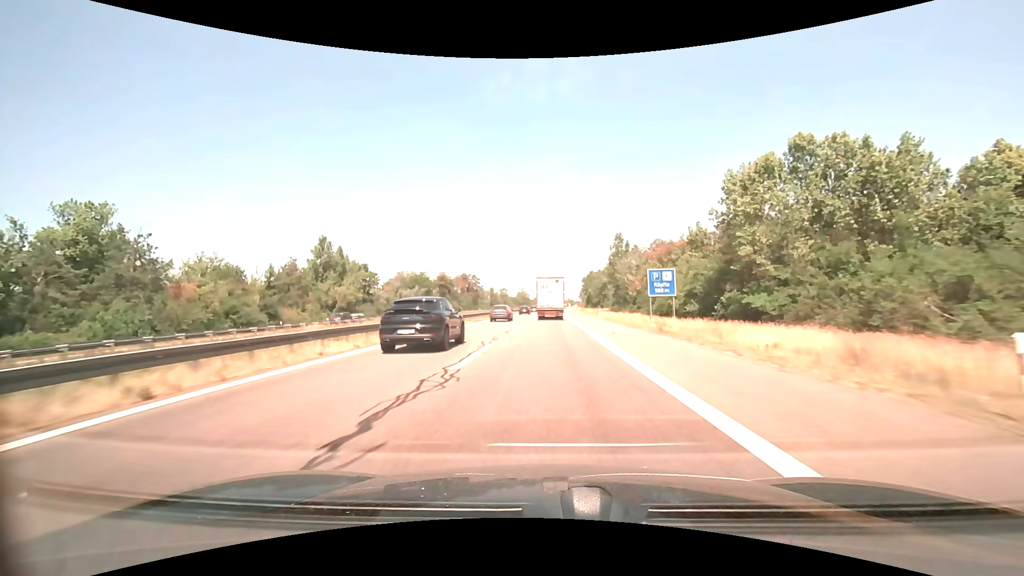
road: motorway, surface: asphalt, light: Day
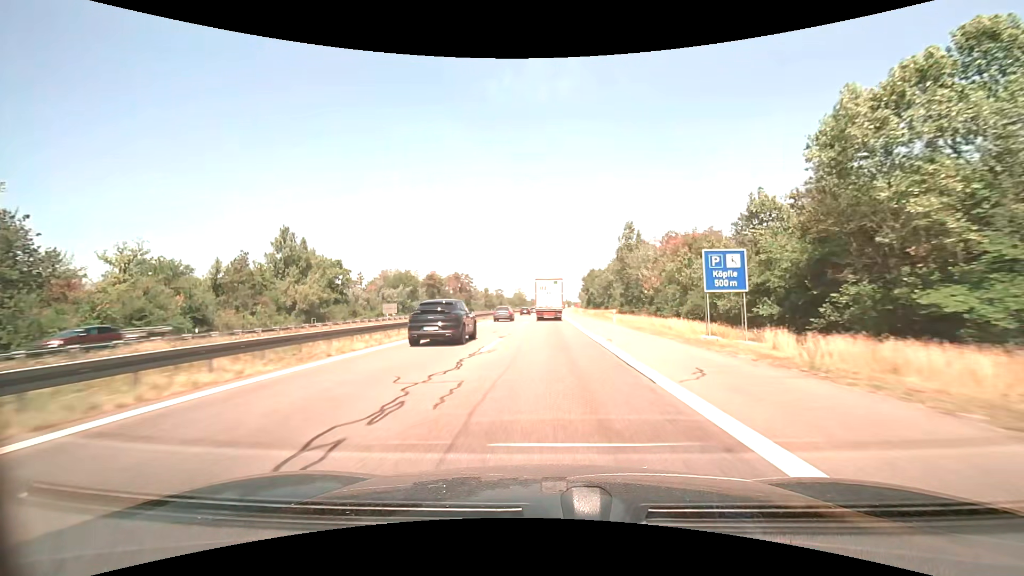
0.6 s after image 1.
(0.0, +13.5) m; 0°
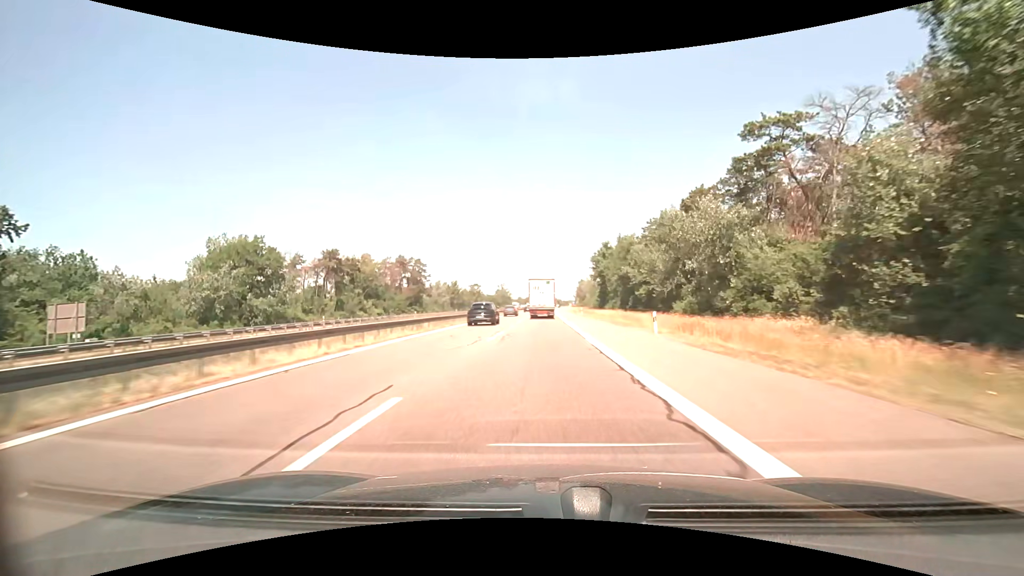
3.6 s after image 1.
(+0.9, +67.9) m; +1°
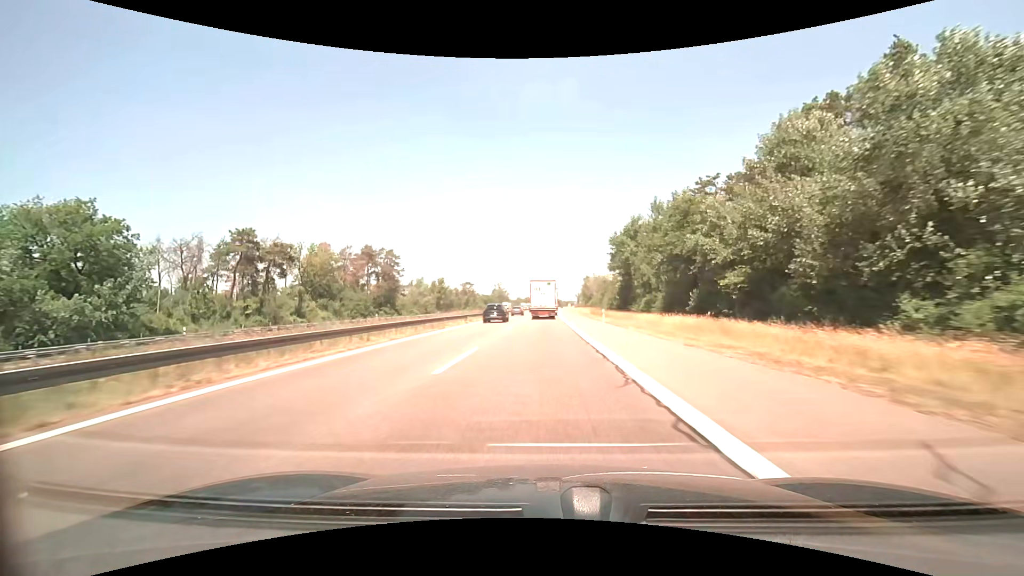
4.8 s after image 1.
(0.0, +27.3) m; 0°
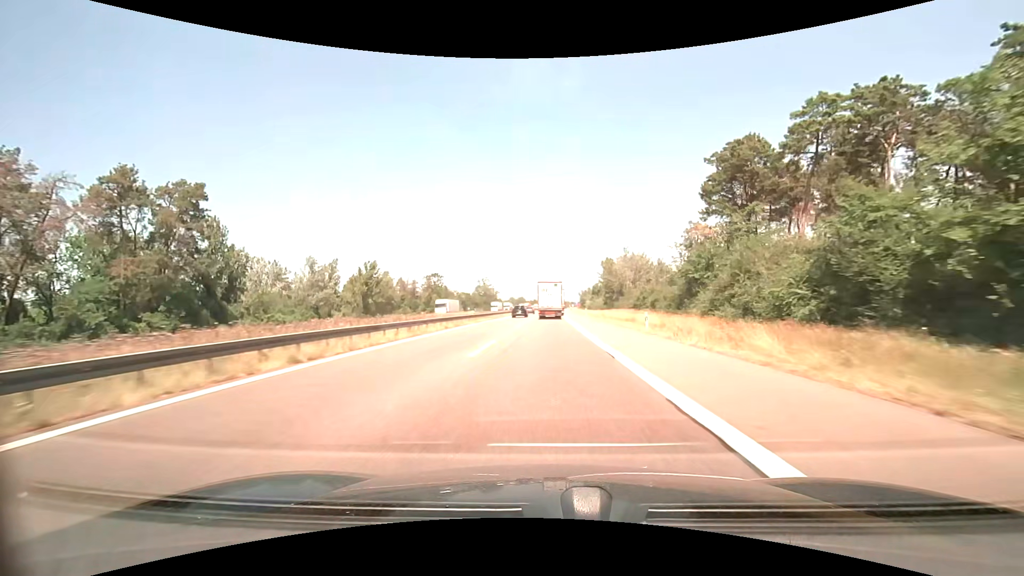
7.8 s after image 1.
(+0.1, +68.8) m; 0°
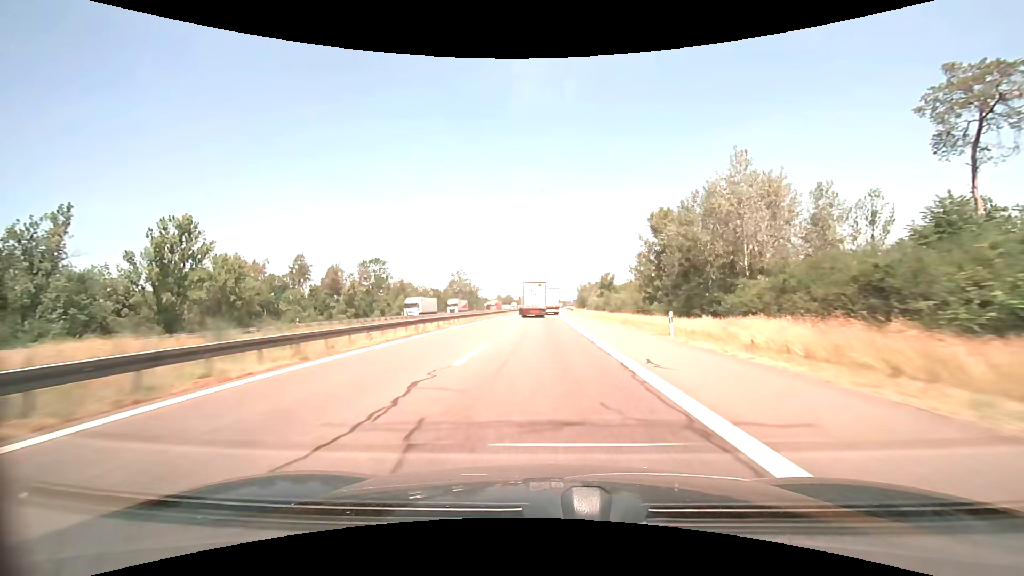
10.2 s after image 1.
(+0.4, +56.0) m; +1°
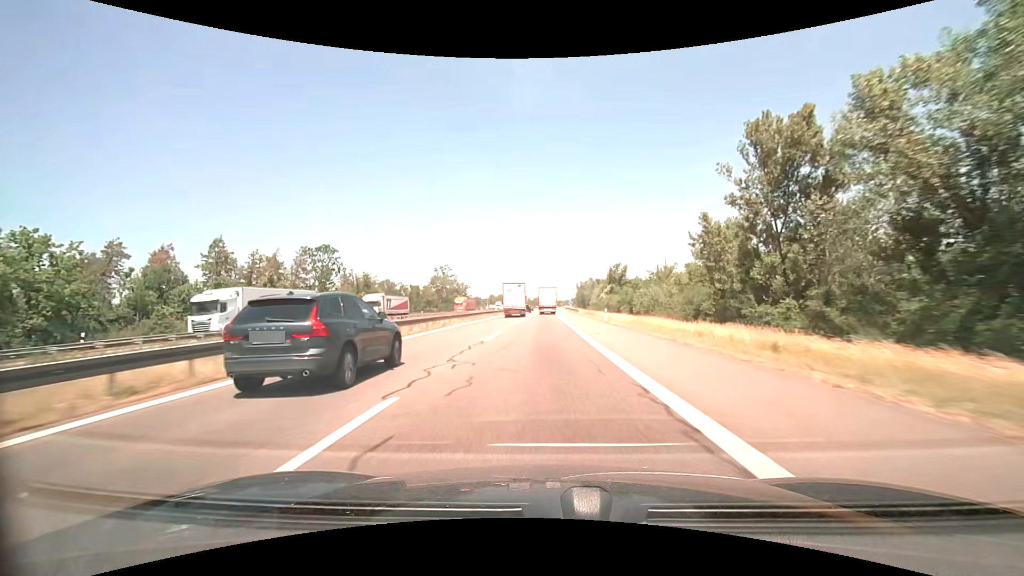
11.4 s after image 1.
(+0.1, +28.4) m; 0°
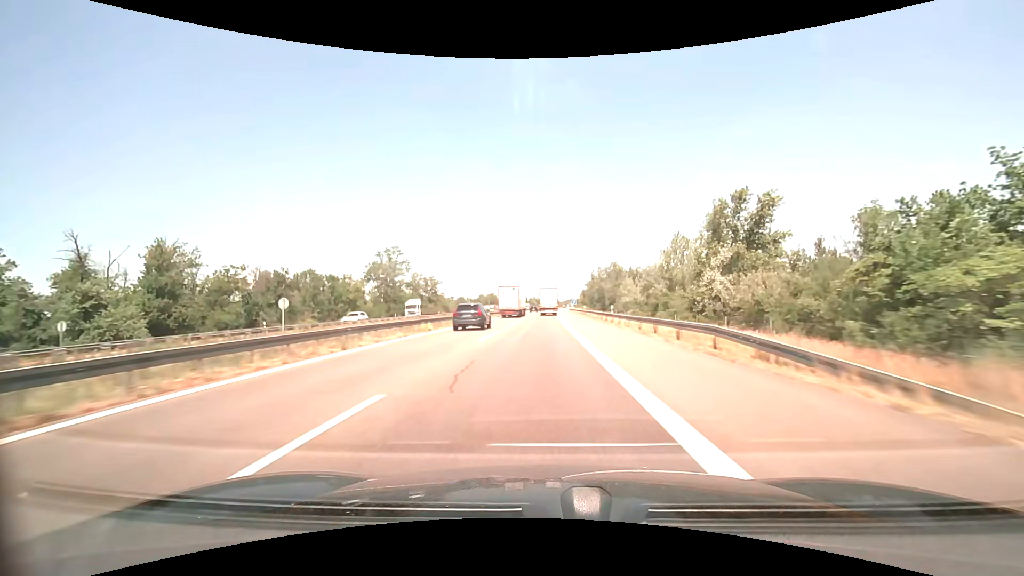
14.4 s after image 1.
(+0.6, +71.4) m; 0°
(0, +10) (0, +20) (0, +30) (0, +40) (0, +50) (0, +60) (0, +70) (0, +80) (0, +90) (0, +100) m
